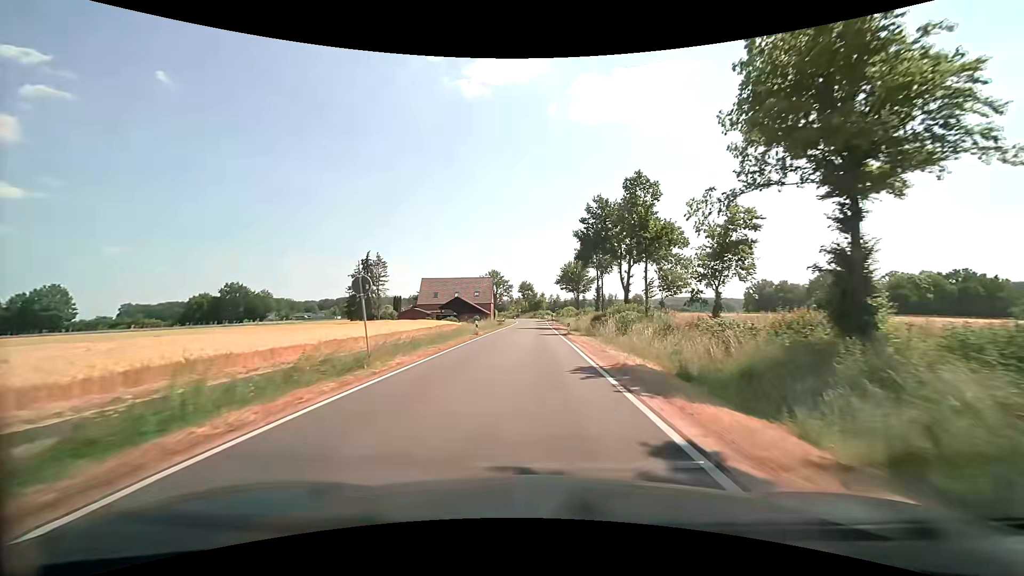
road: secondary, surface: asphalt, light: Day
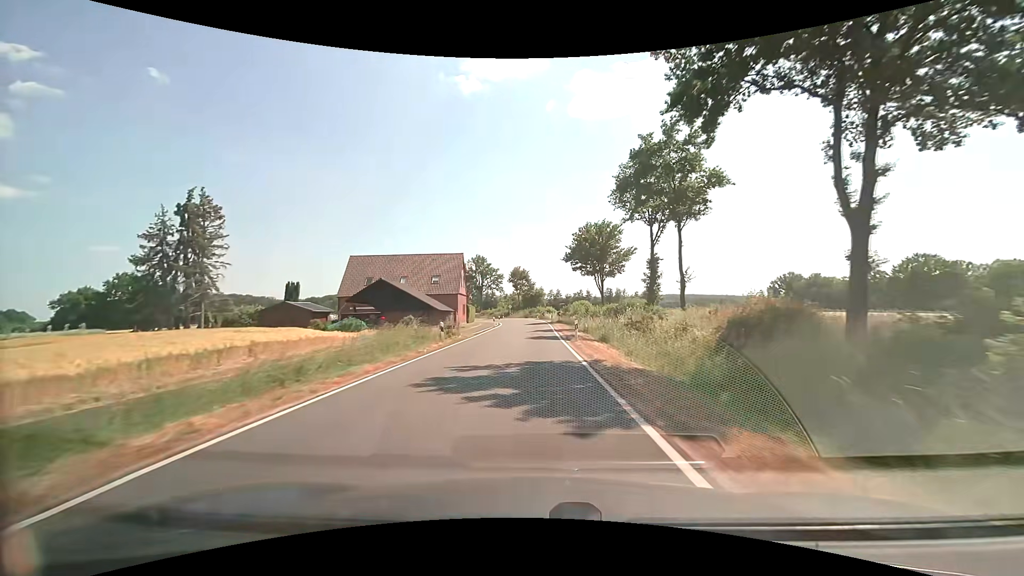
(+0.3, +40.3) m; 0°
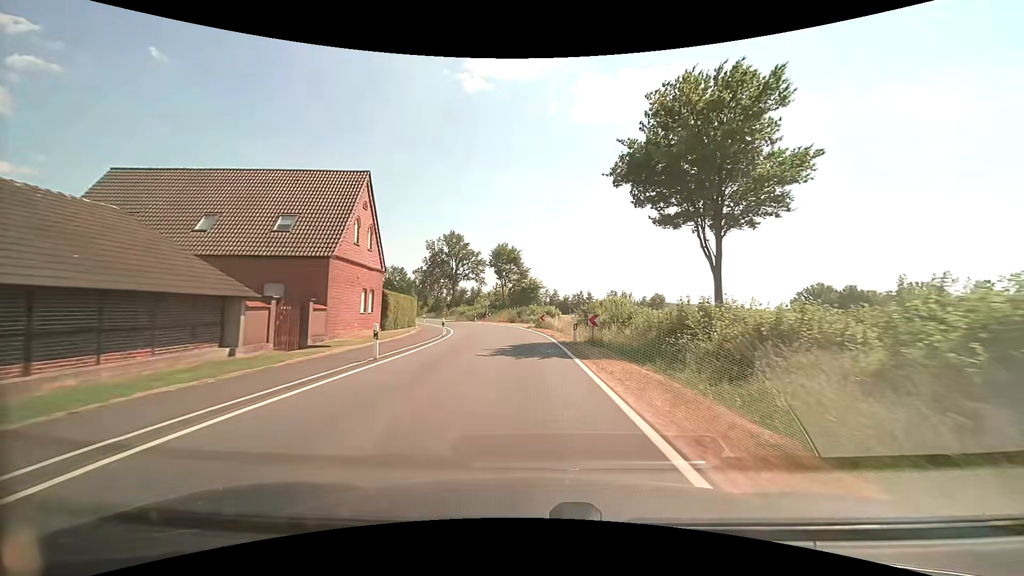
(-0.1, +38.4) m; +1°
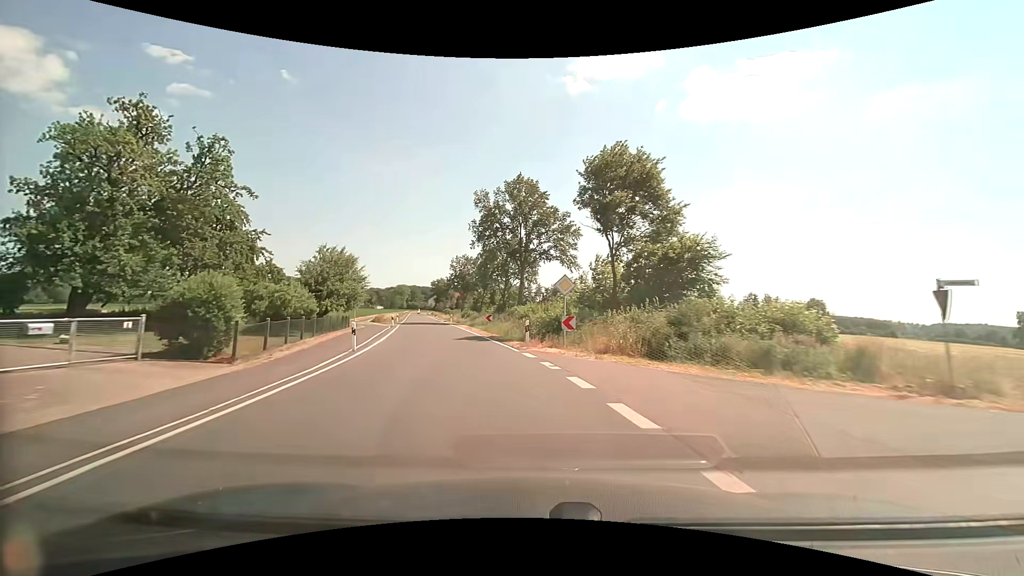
(-2.8, +43.0) m; -11°
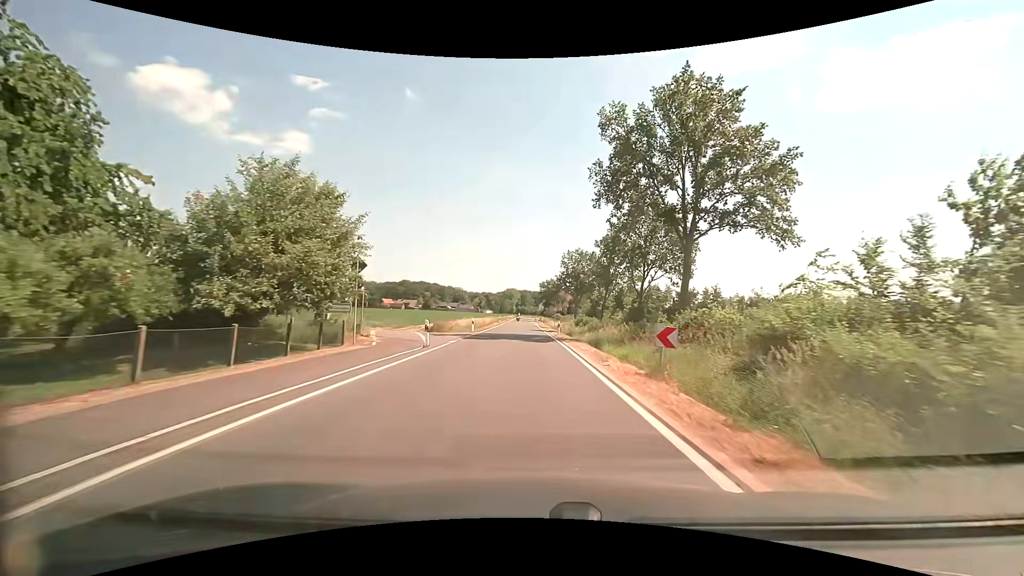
(-3.6, +24.3) m; -14°
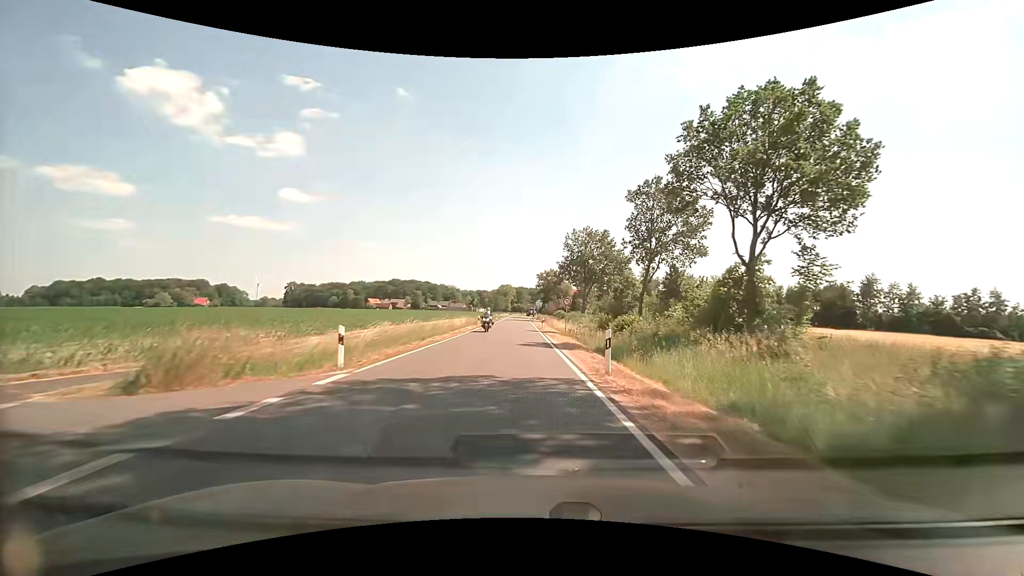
(0.0, +25.8) m; 0°
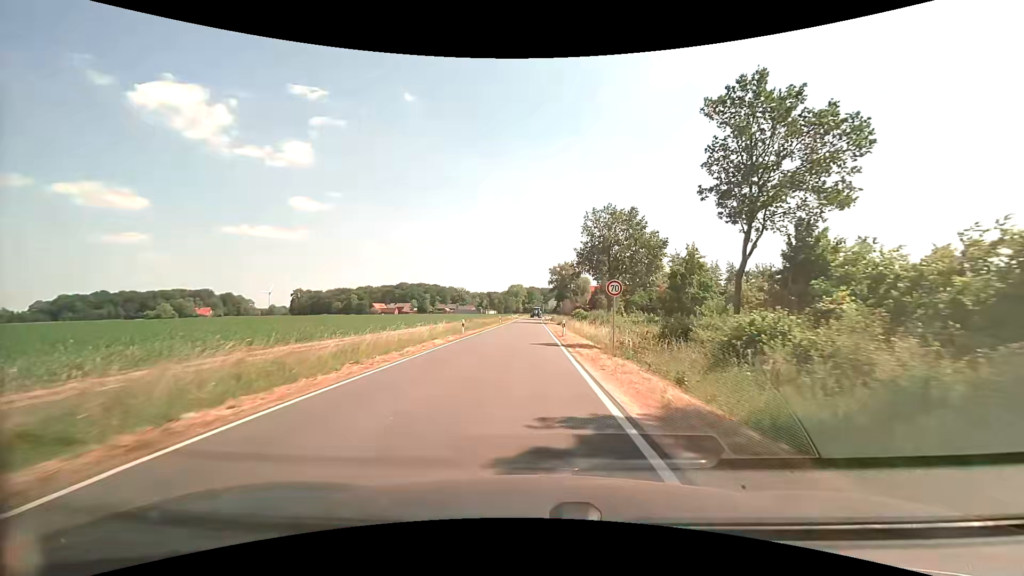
(-0.2, +17.8) m; -1°
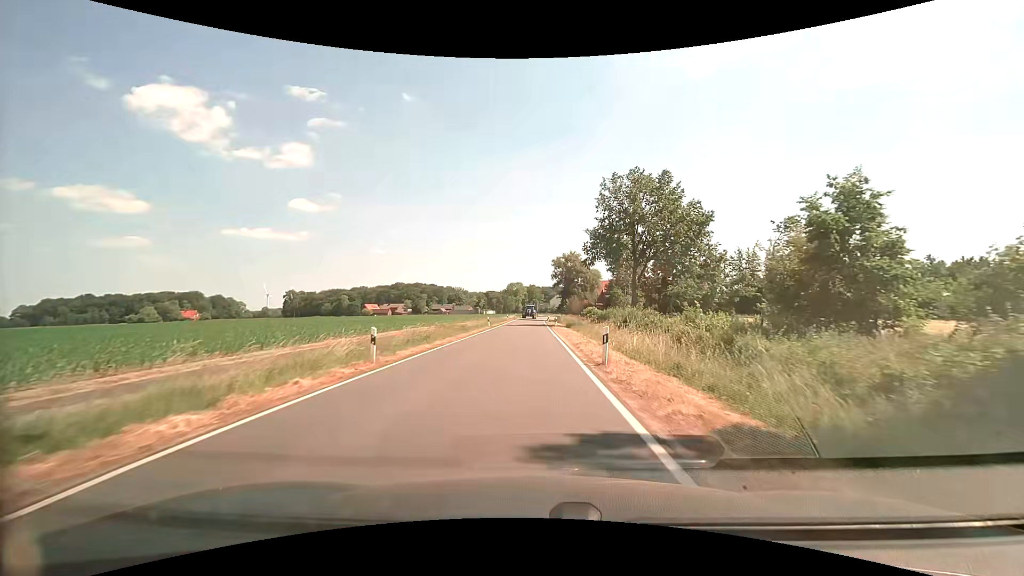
(-0.1, +17.9) m; 0°
(0, +10) (0, +20) (0, +30) (0, +40) (+1, +50) (+1, +60) (+1, +70) (+1, +80) (+1, +90) (+1, +100) m
